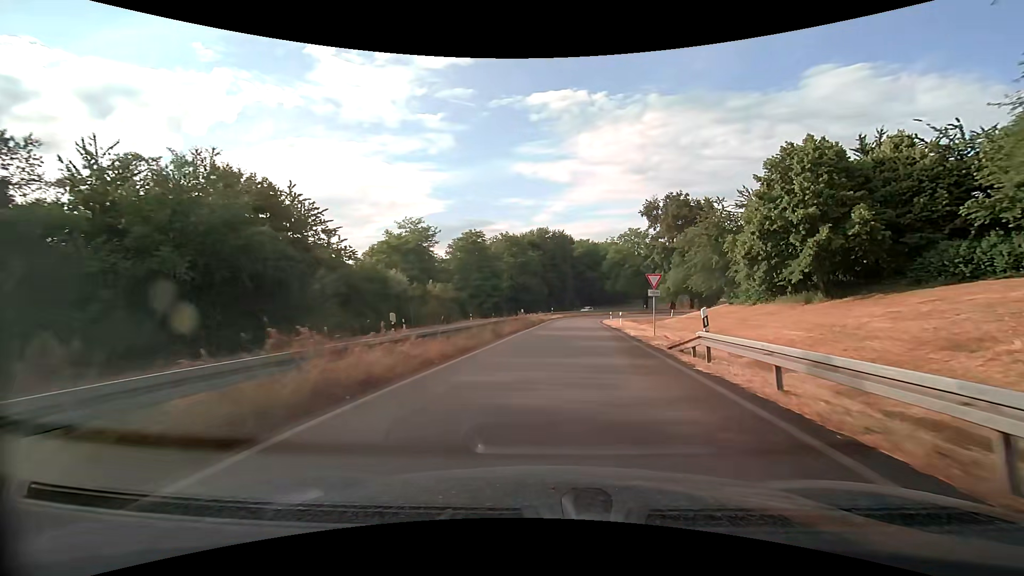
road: trunk_link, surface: asphalt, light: Day
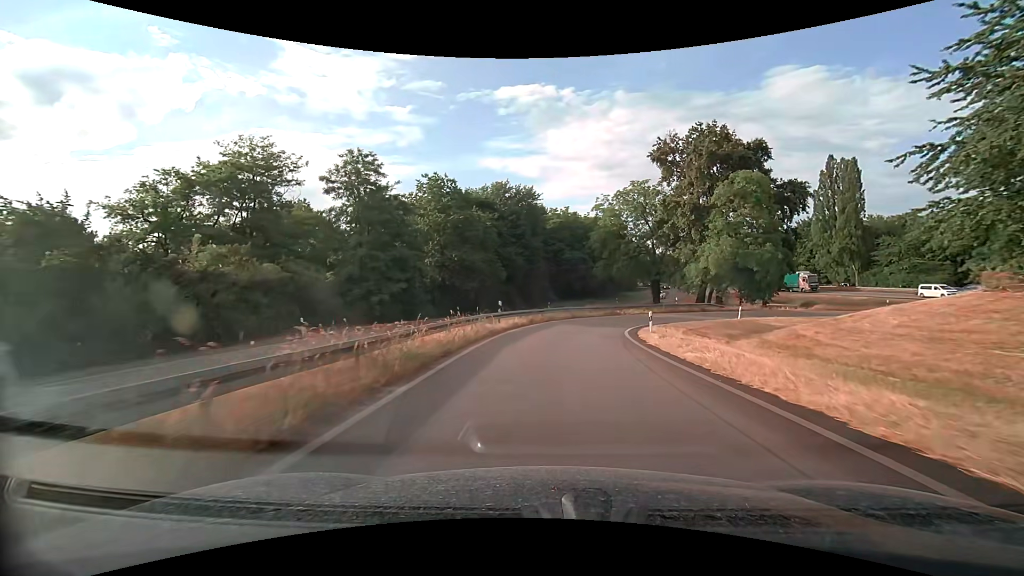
(+1.5, +39.0) m; +3°
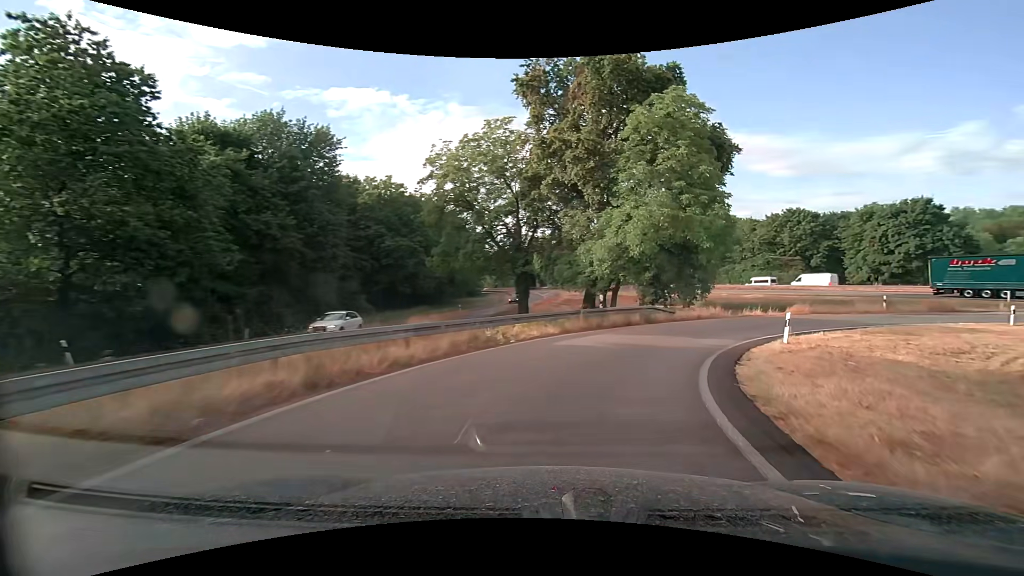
(+2.6, +27.7) m; +19°
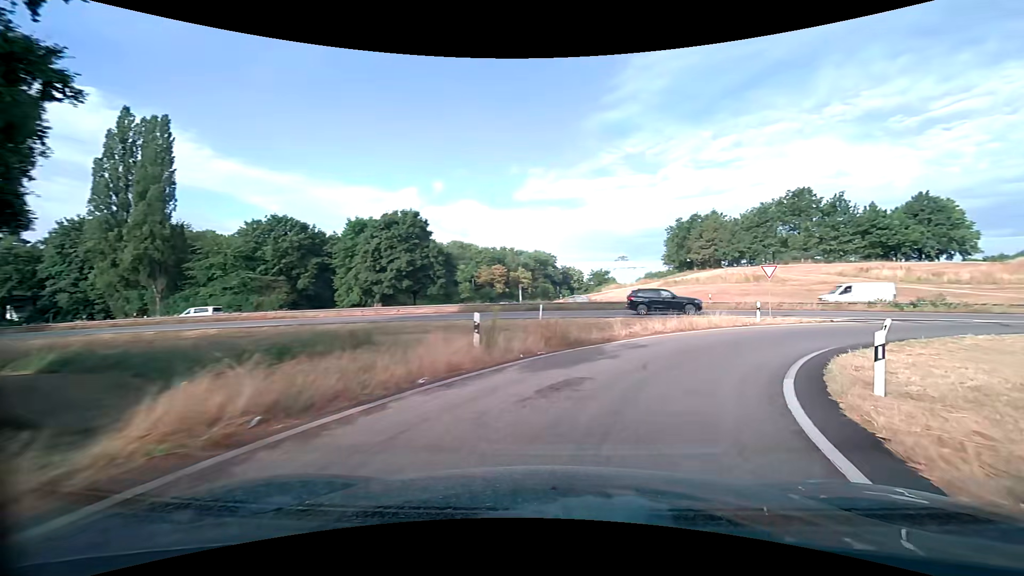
(+12.1, +26.5) m; +54°
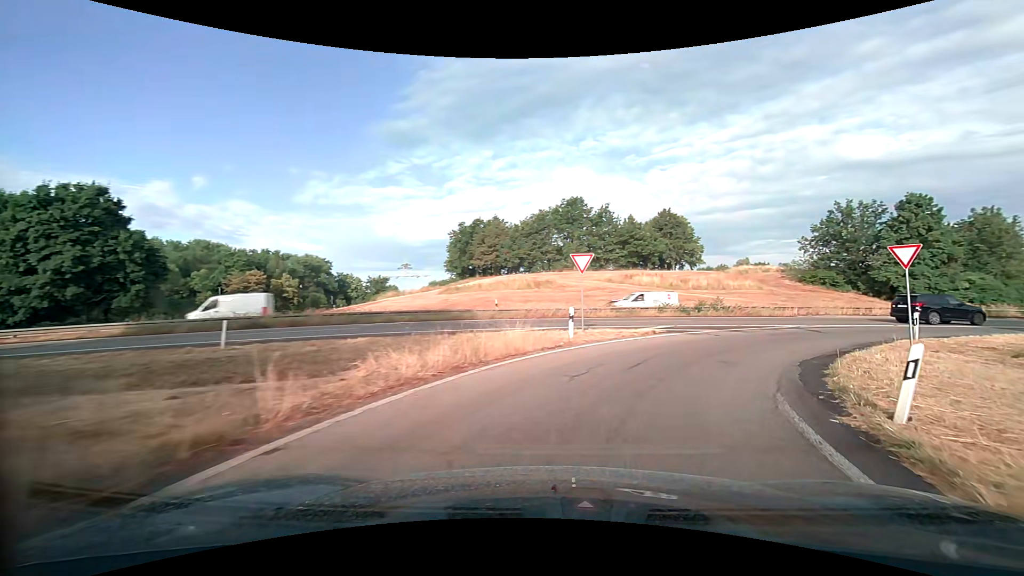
(+2.3, +11.2) m; +24°
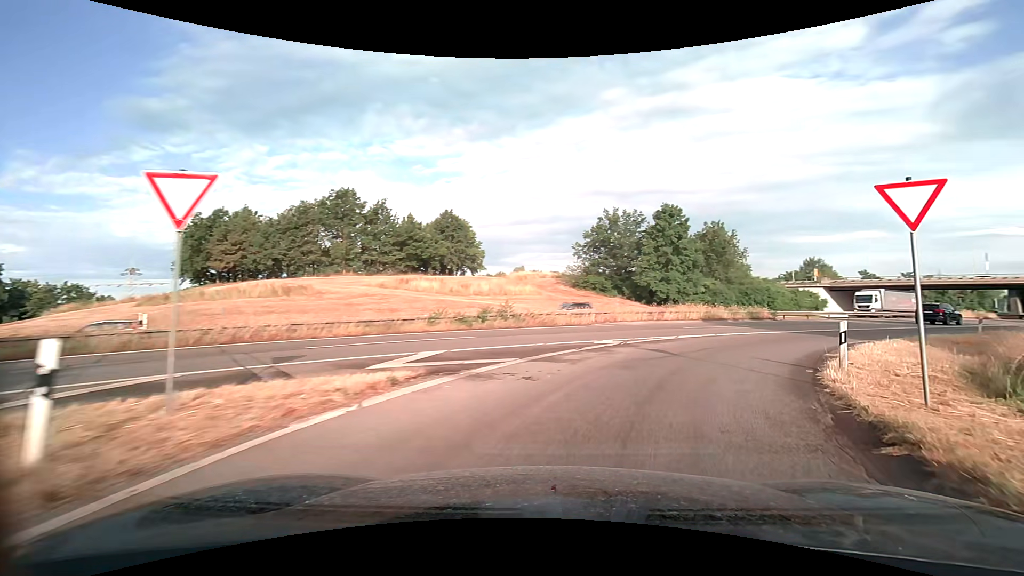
(+2.4, +11.3) m; +24°
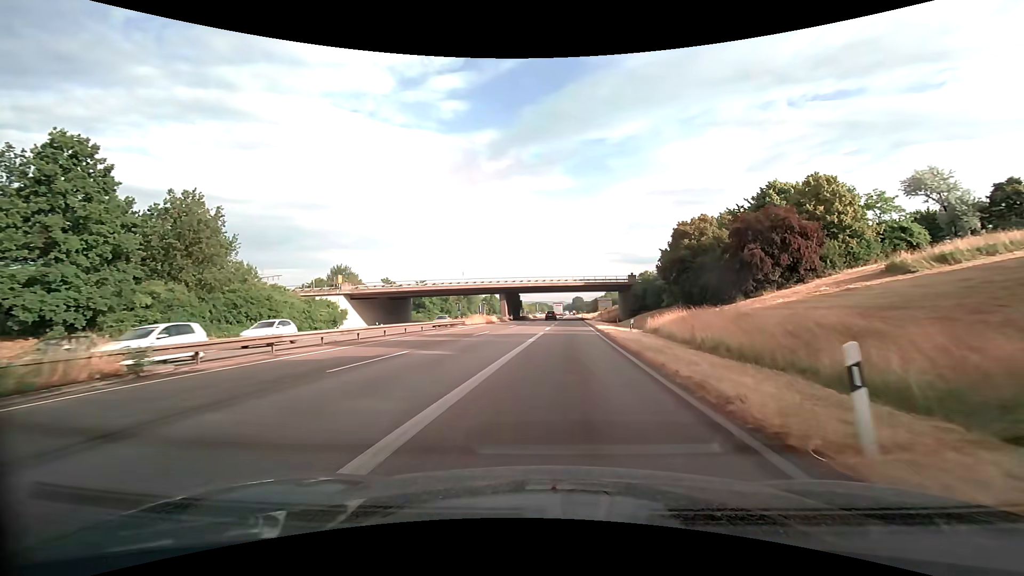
(+15.2, +26.8) m; +49°
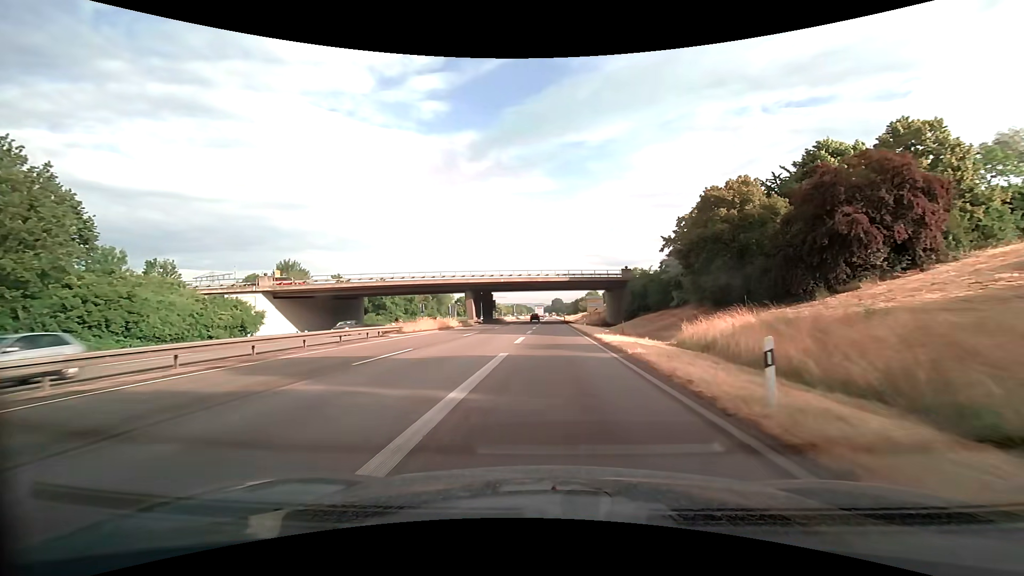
(+0.4, +16.7) m; +2°
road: trunk
(0, +10) (0, +20) (0, +30) (0, +40) (0, +50) (-1, +60) (-1, +70) (-1, +80) (-2, +90) (-2, +100) m
